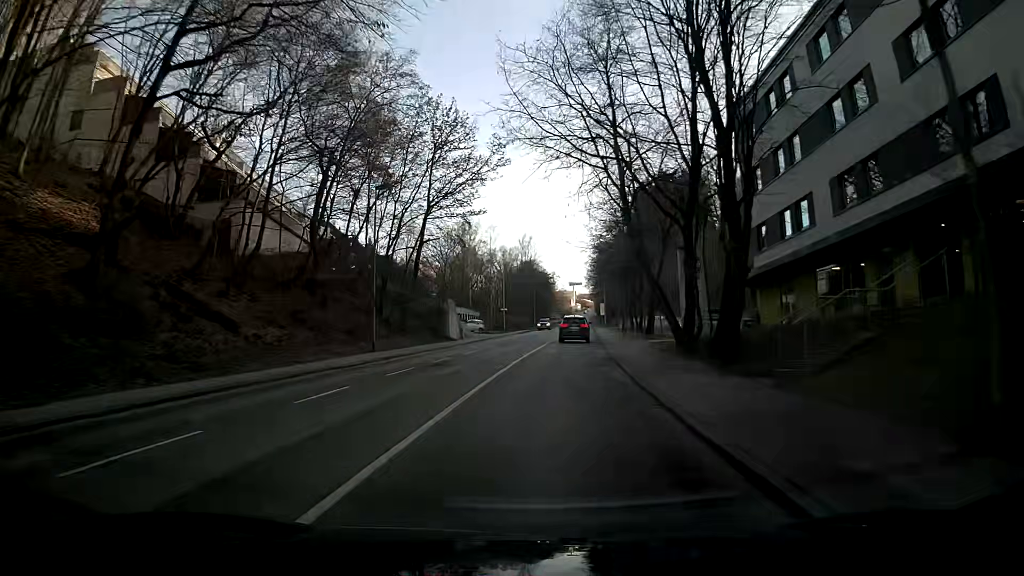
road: tertiary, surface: asphalt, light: Day
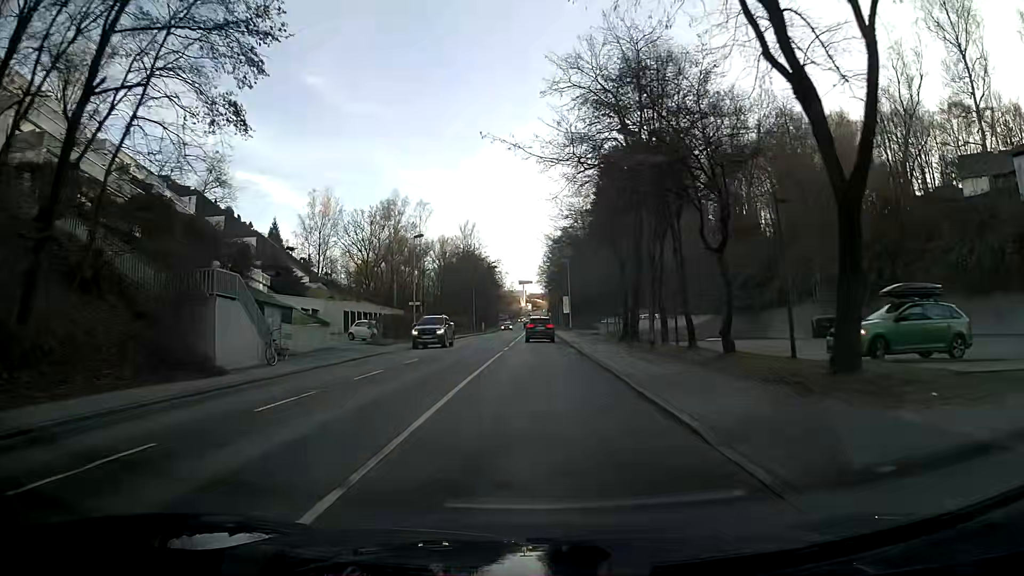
(+1.4, +31.4) m; +4°
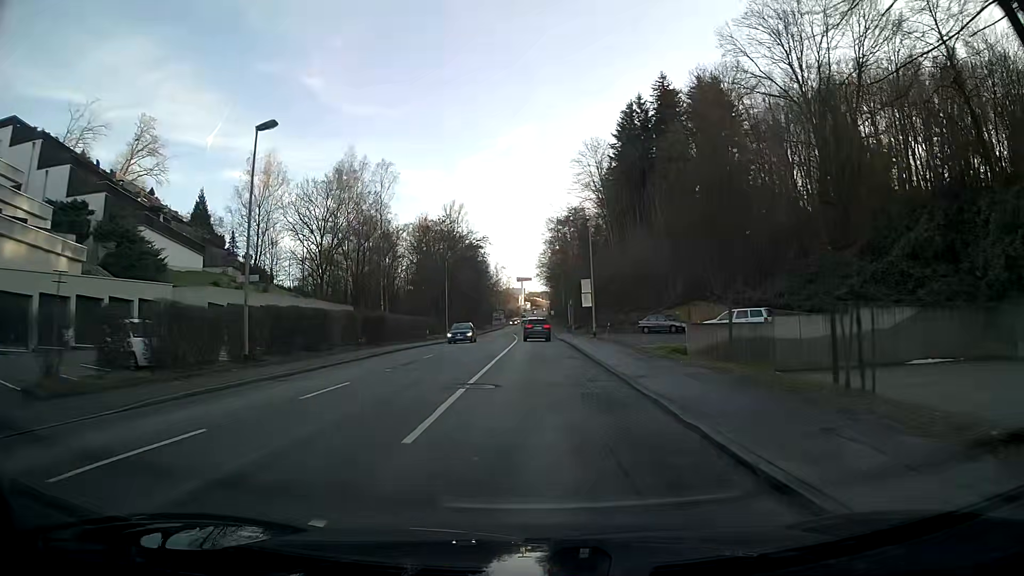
(-0.1, +30.8) m; 0°
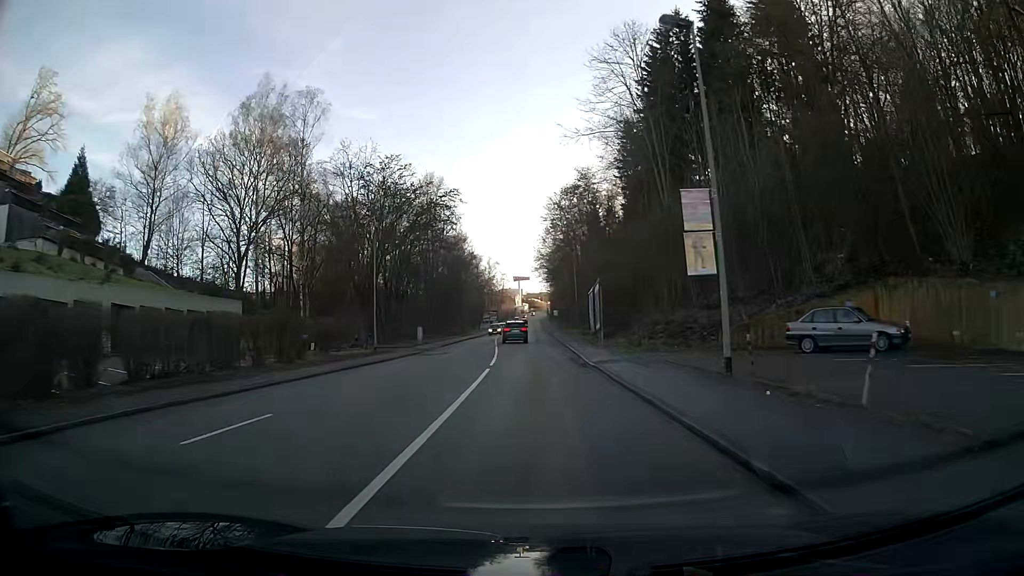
(+0.3, +31.6) m; +1°
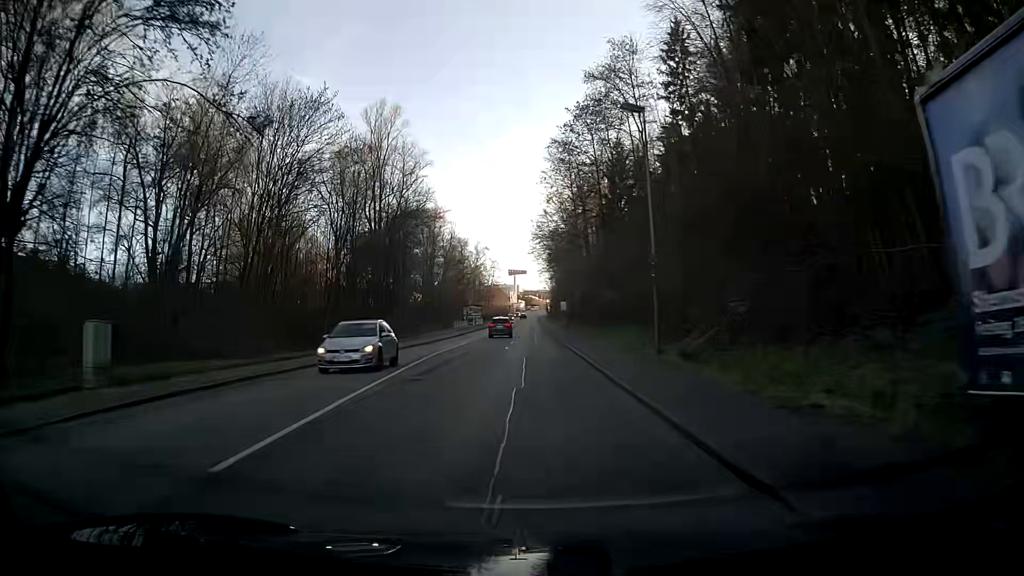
(+0.1, +41.4) m; 0°
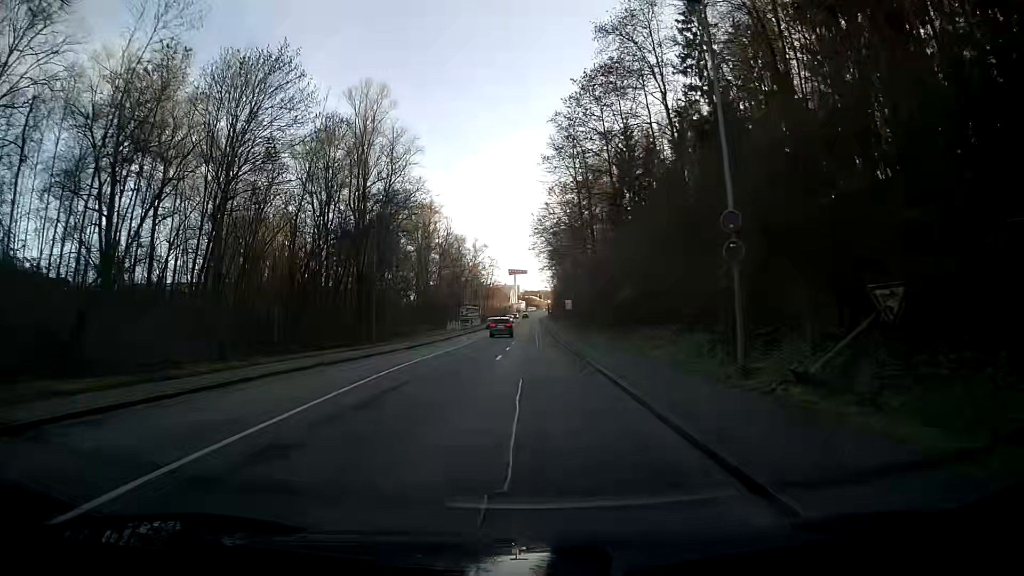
(0.0, +8.3) m; 0°
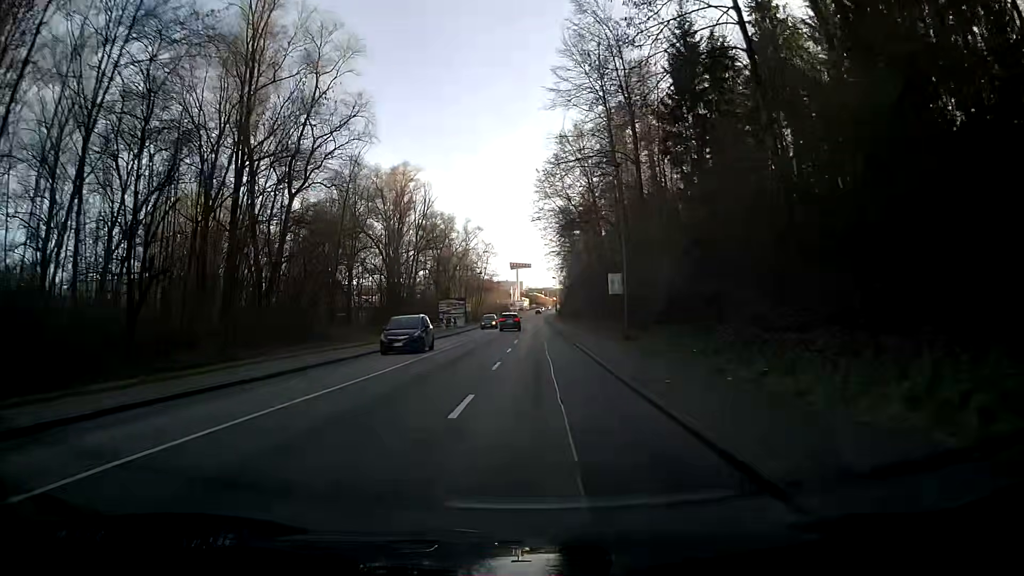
(0.0, +33.1) m; 0°
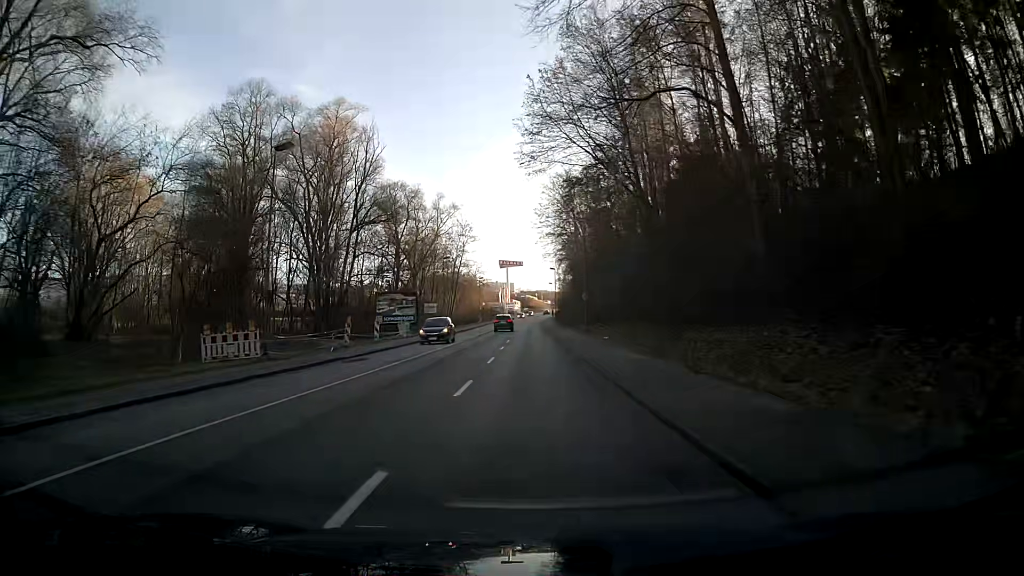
(+0.6, +33.6) m; +1°
